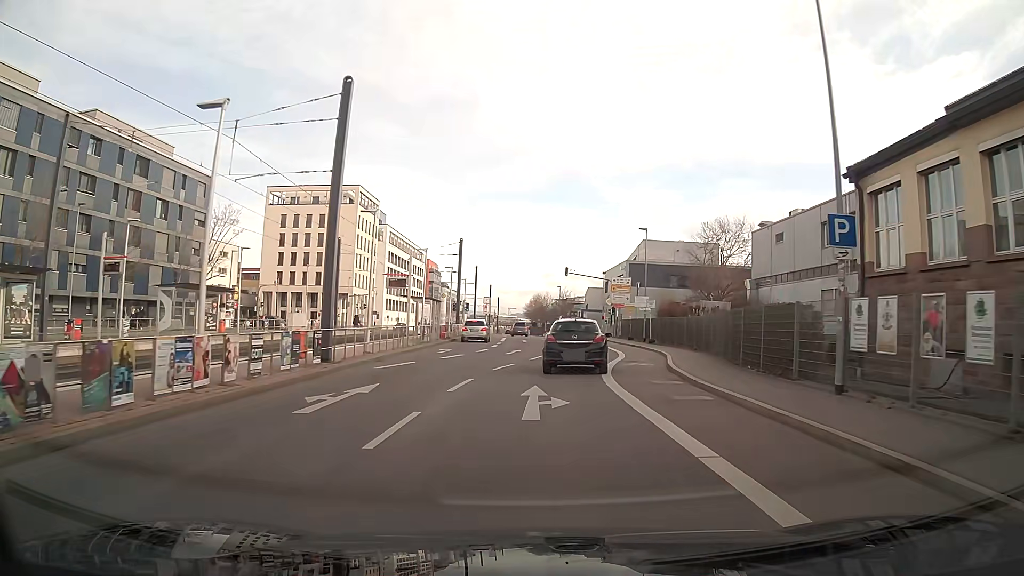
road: secondary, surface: asphalt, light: Day
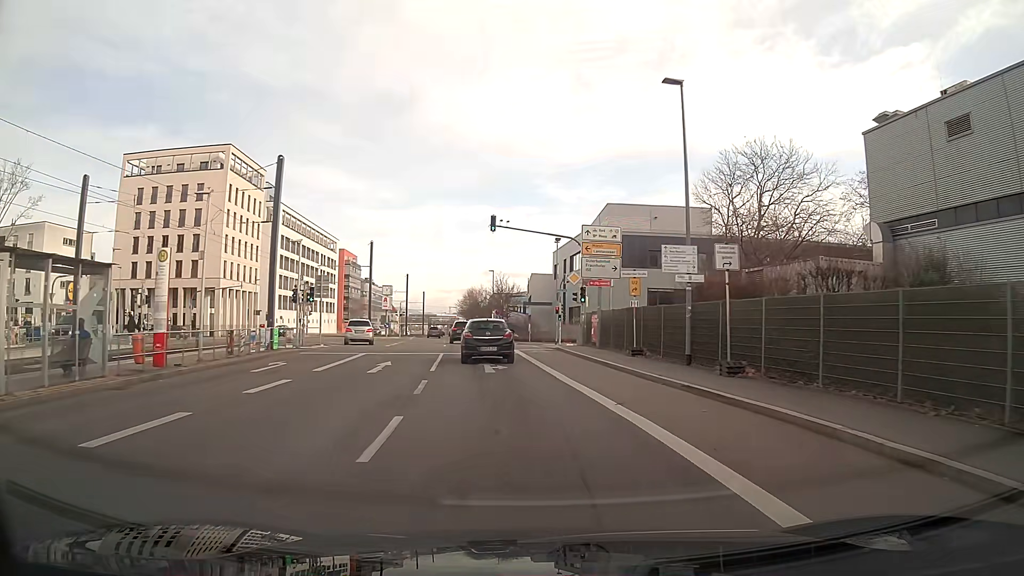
(+1.9, +30.8) m; +3°
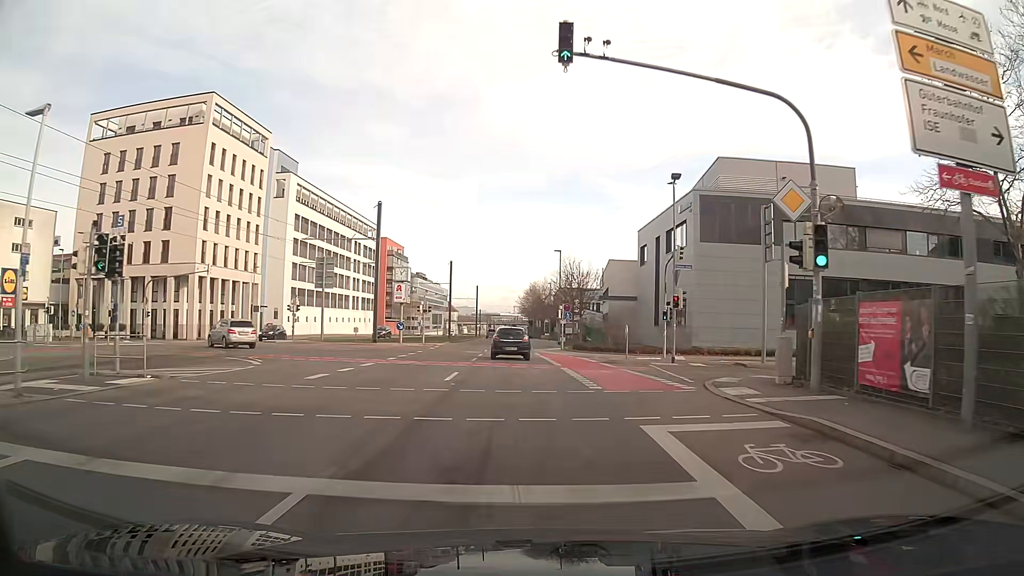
(-1.1, +22.9) m; -5°
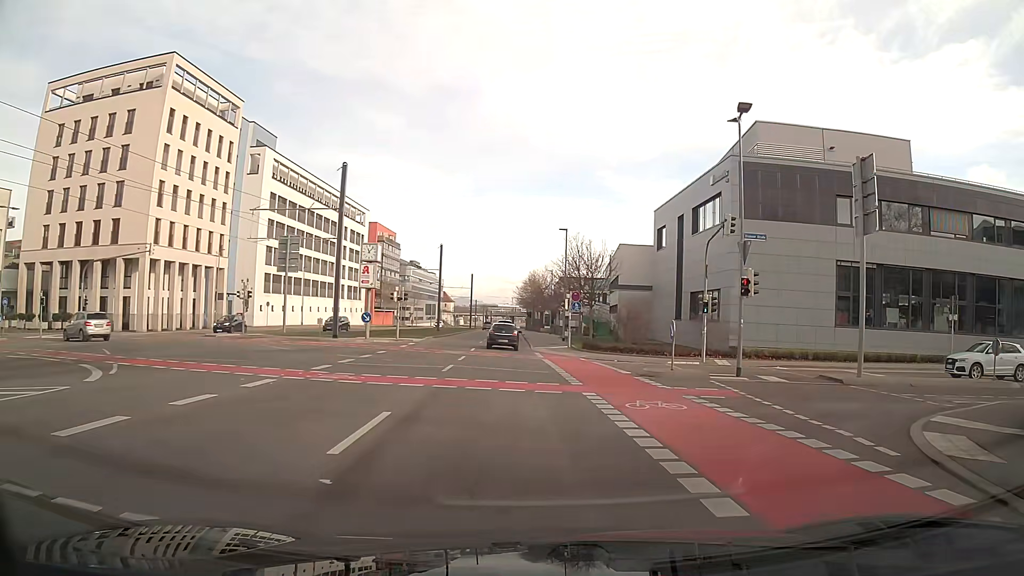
(+0.2, +9.3) m; +4°
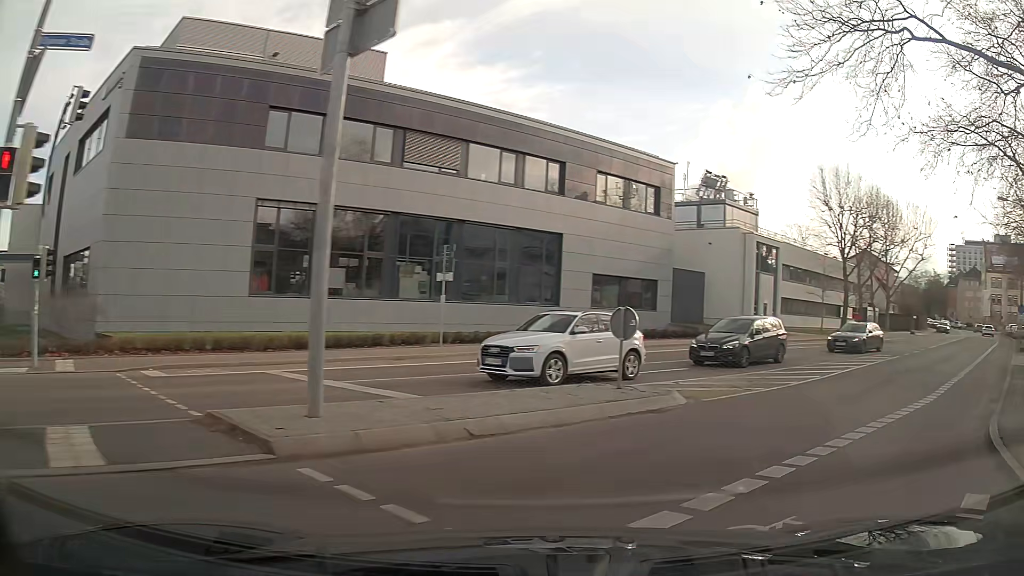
(+5.7, +12.4) m; +53°
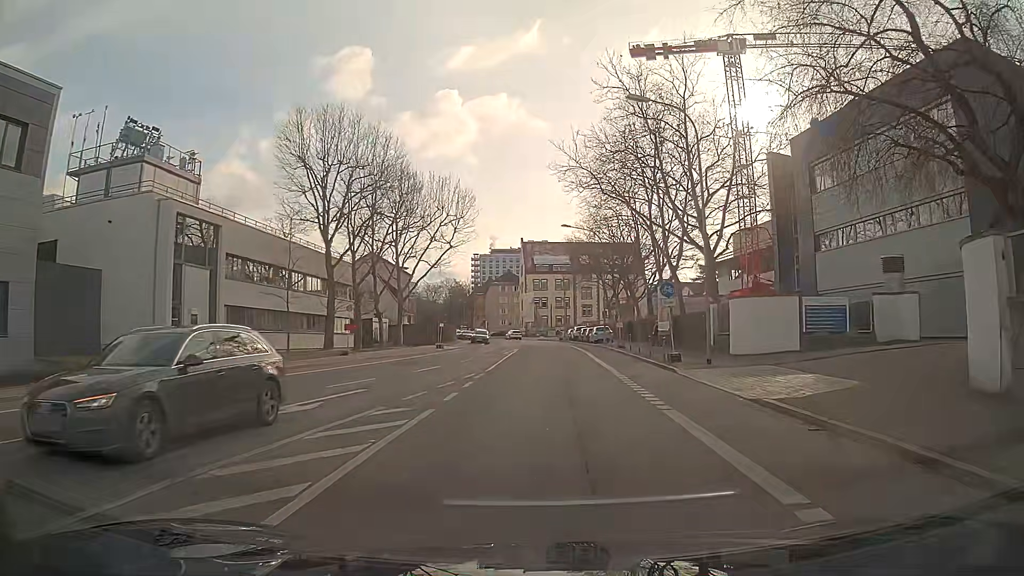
(+8.5, +18.8) m; +35°
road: tertiary
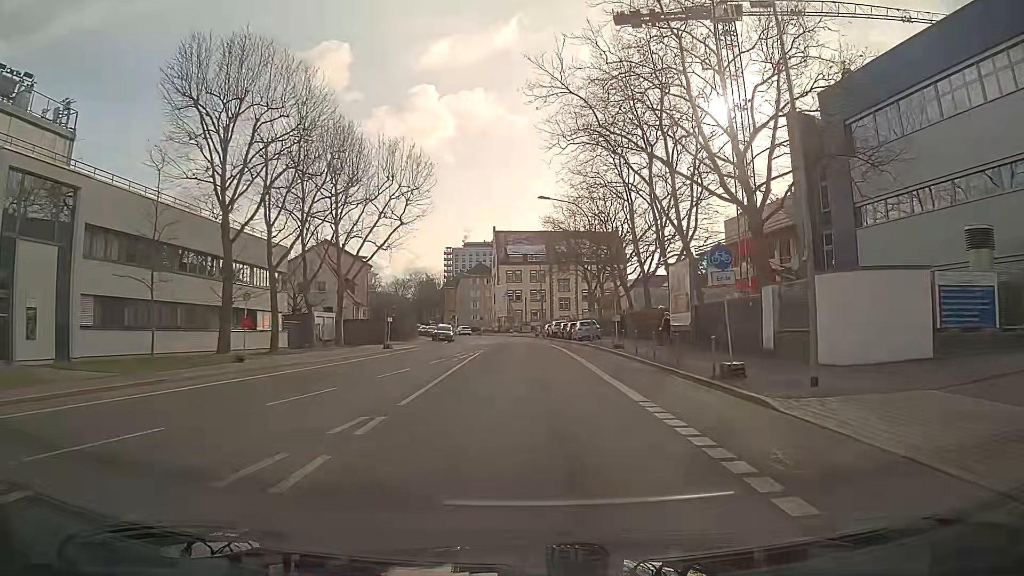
(+0.2, +10.7) m; +1°
